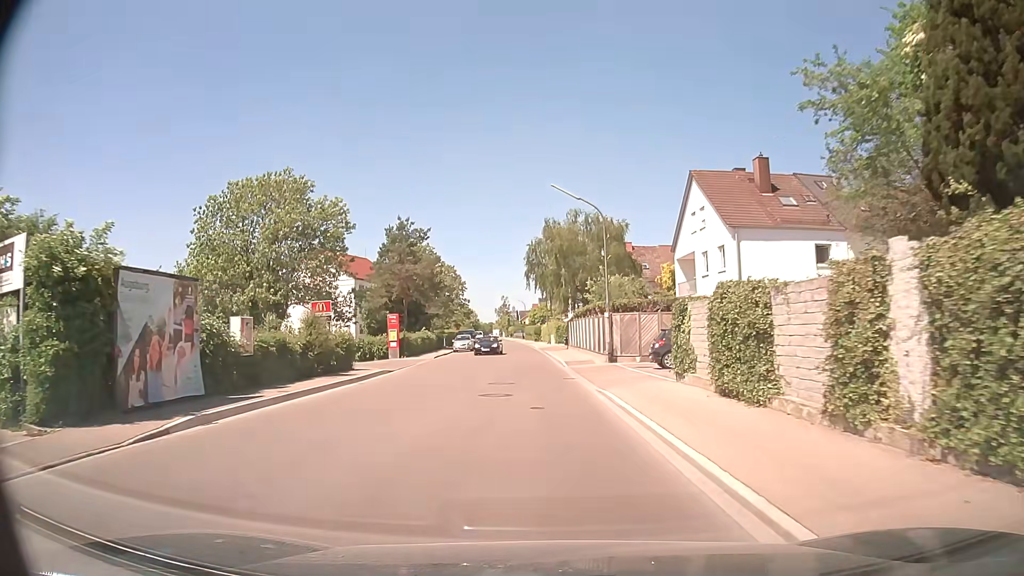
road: unclassified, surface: asphalt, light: Day
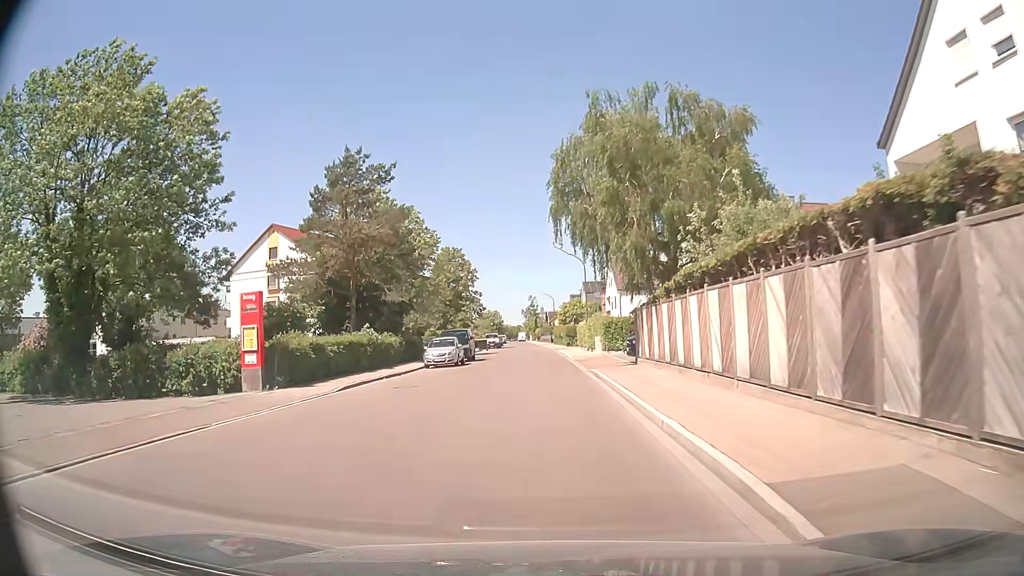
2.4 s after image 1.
(-0.7, +26.2) m; -3°
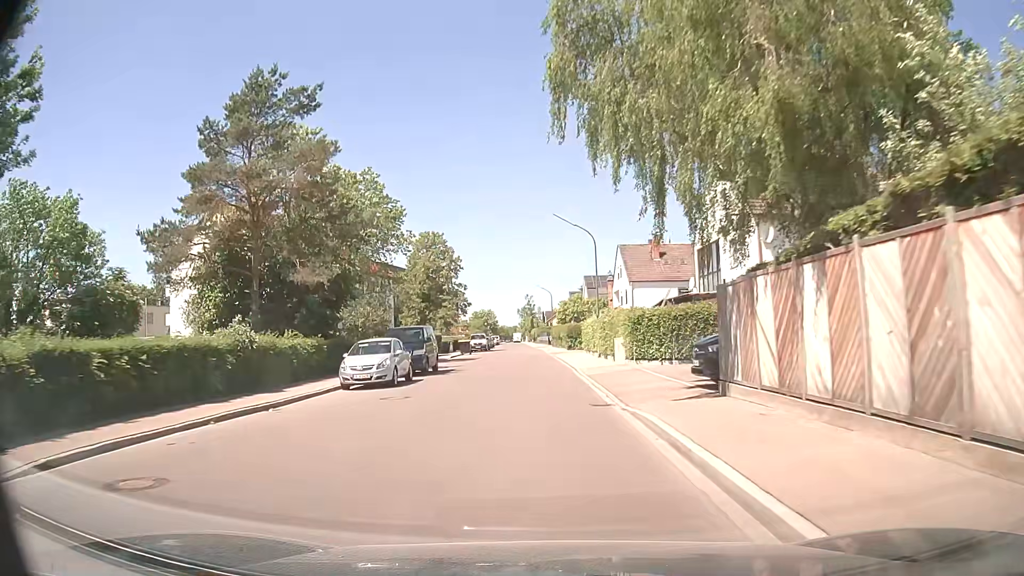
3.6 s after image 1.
(0.0, +13.5) m; 0°
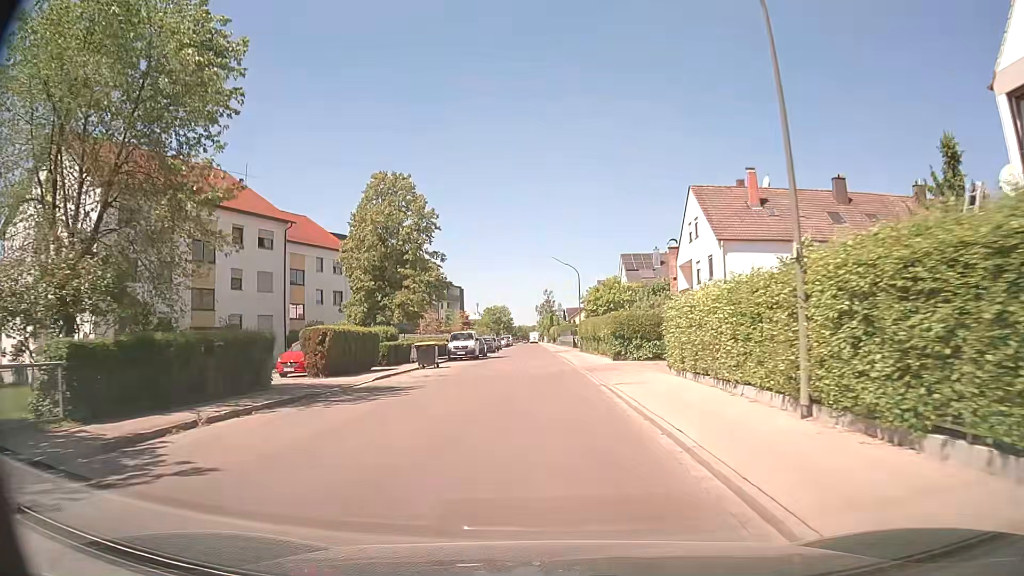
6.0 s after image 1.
(-0.3, +27.4) m; -2°
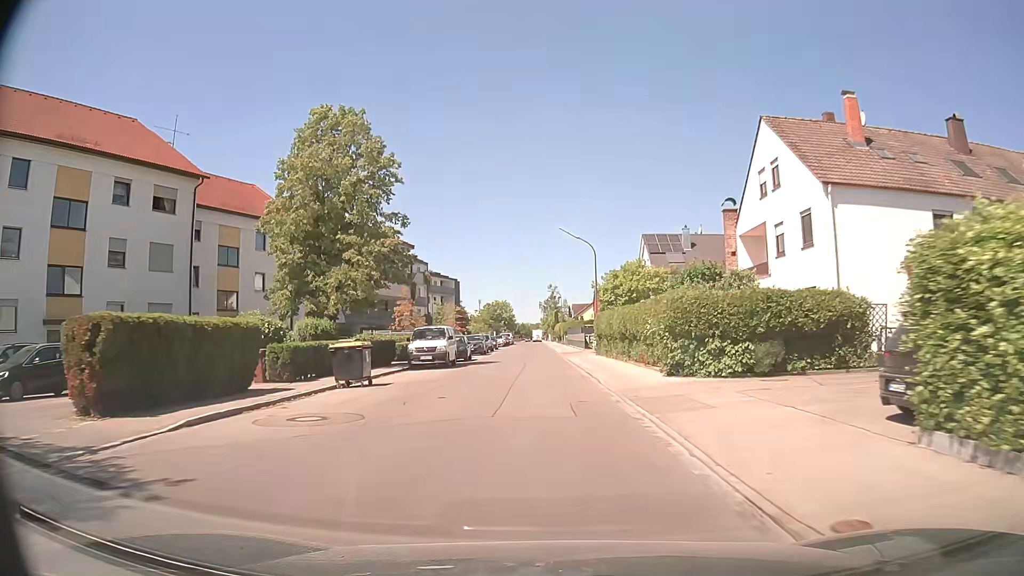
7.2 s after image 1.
(0.0, +14.0) m; 0°
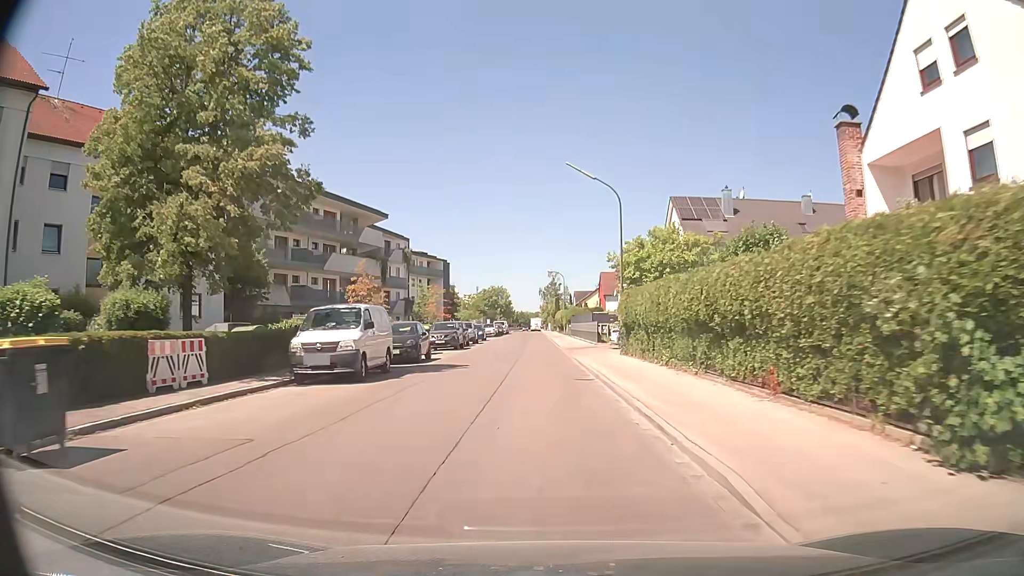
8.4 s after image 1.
(0.0, +14.1) m; 0°
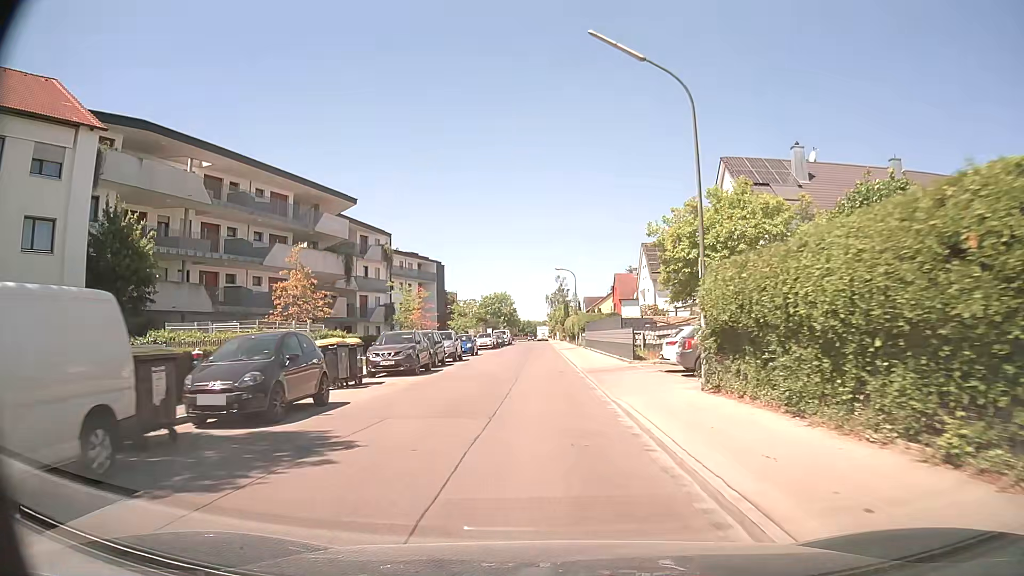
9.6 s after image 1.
(+0.1, +13.5) m; 0°
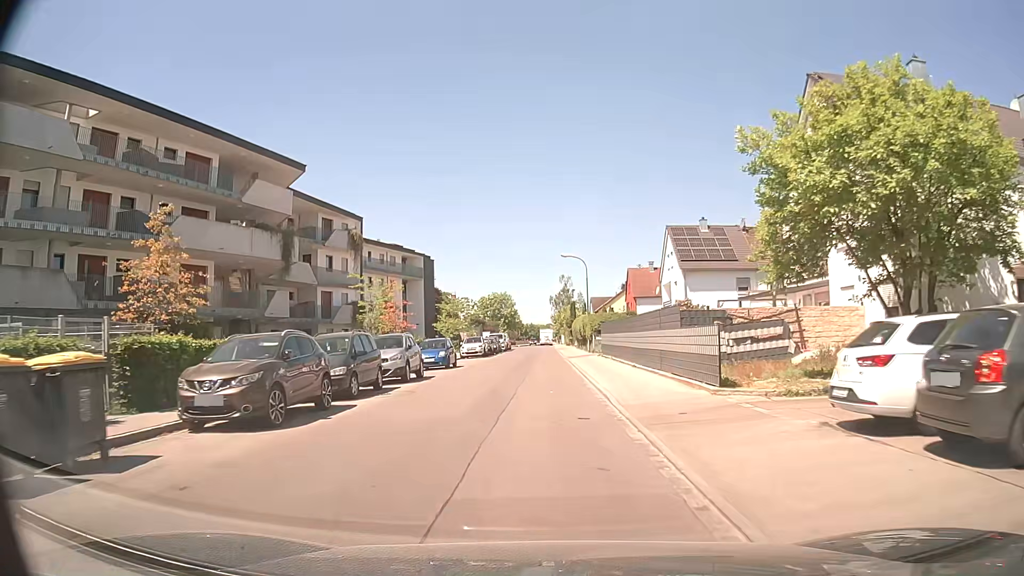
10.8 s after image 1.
(0.0, +12.9) m; 0°
(0, +10) (0, +20) (0, +30) (0, +40) (-1, +50) (-1, +60) (-1, +70) (-1, +80) (-2, +90) (-3, +100) m
